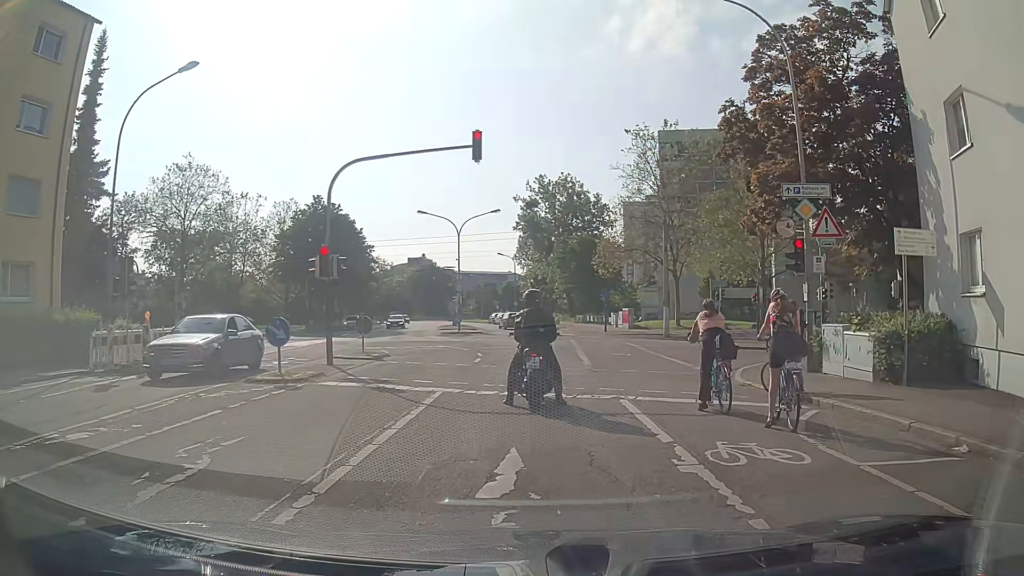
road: residential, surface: asphalt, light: Day
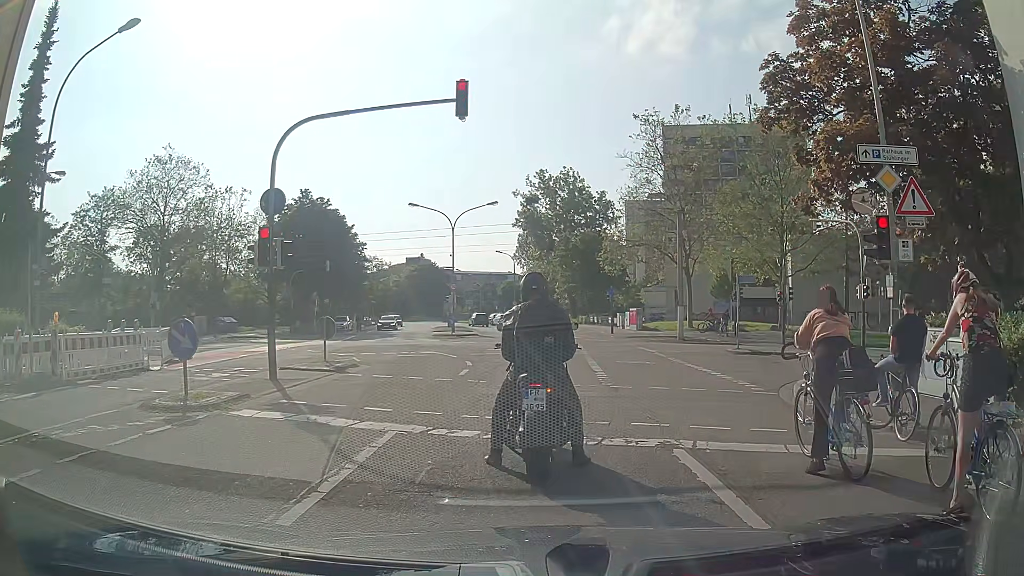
(0.0, +3.9) m; +1°
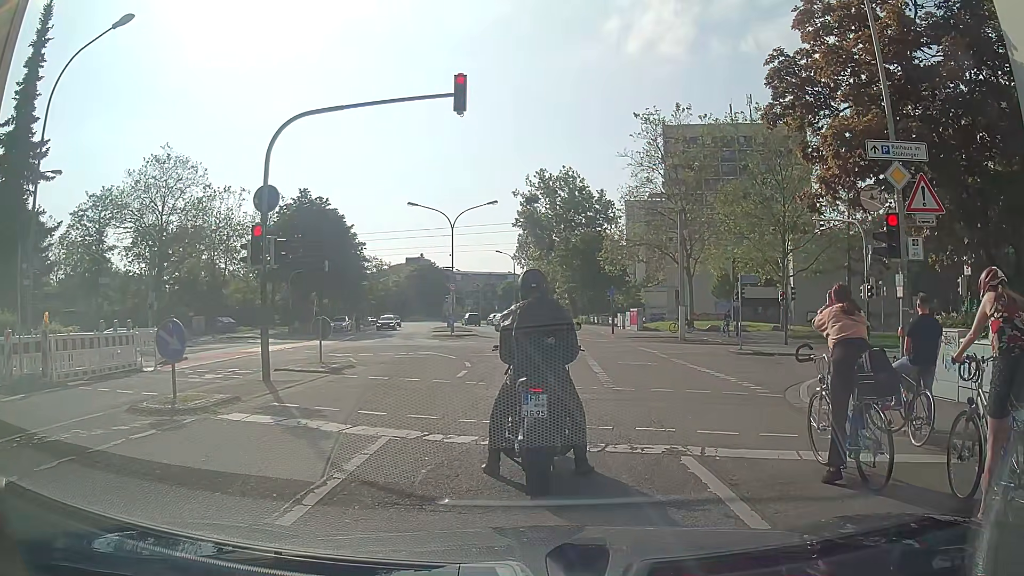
(0.0, +0.3) m; 0°
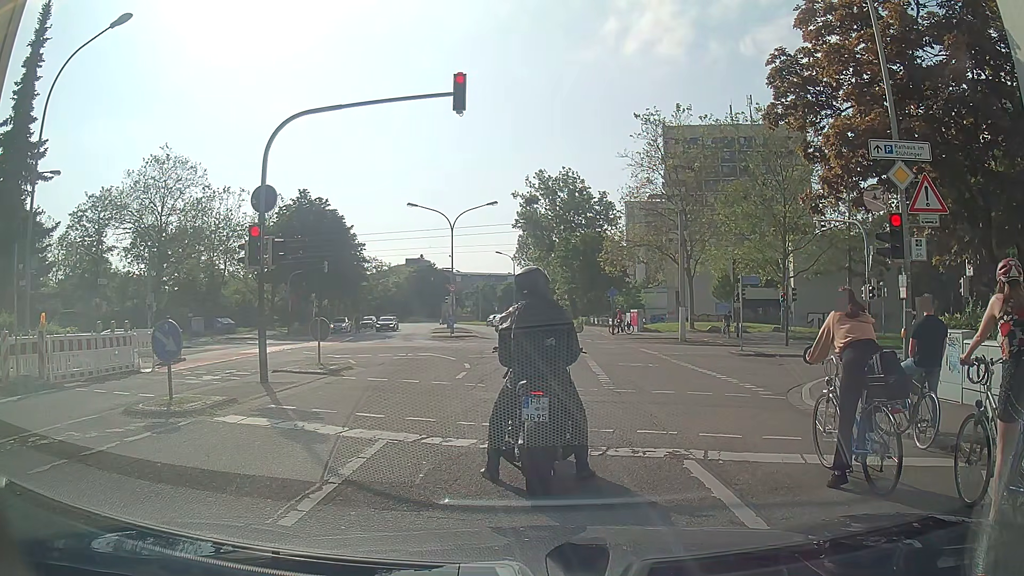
(0.0, +0.2) m; 0°
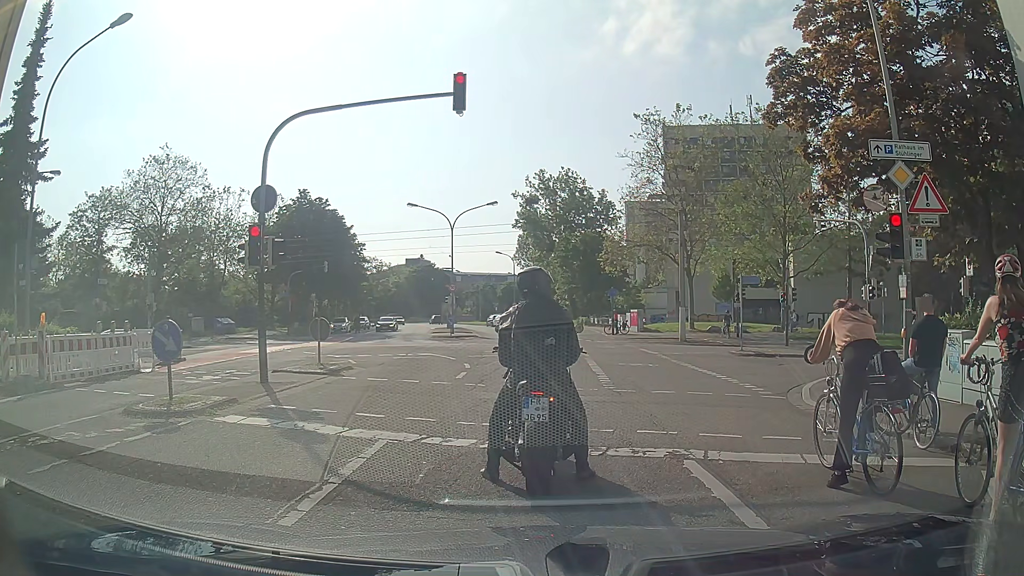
(0.0, 0.0) m; 0°
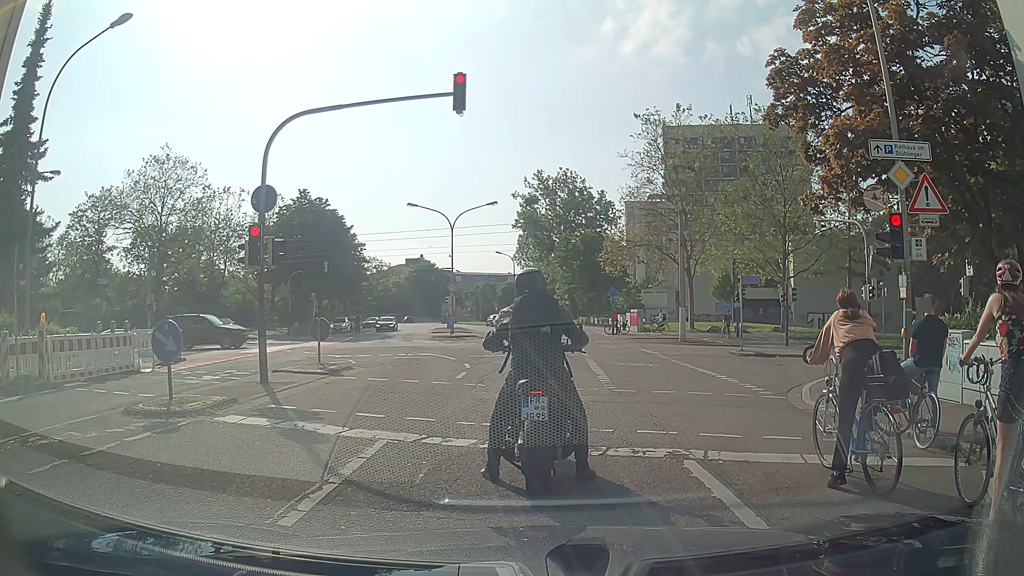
(0.0, 0.0) m; 0°
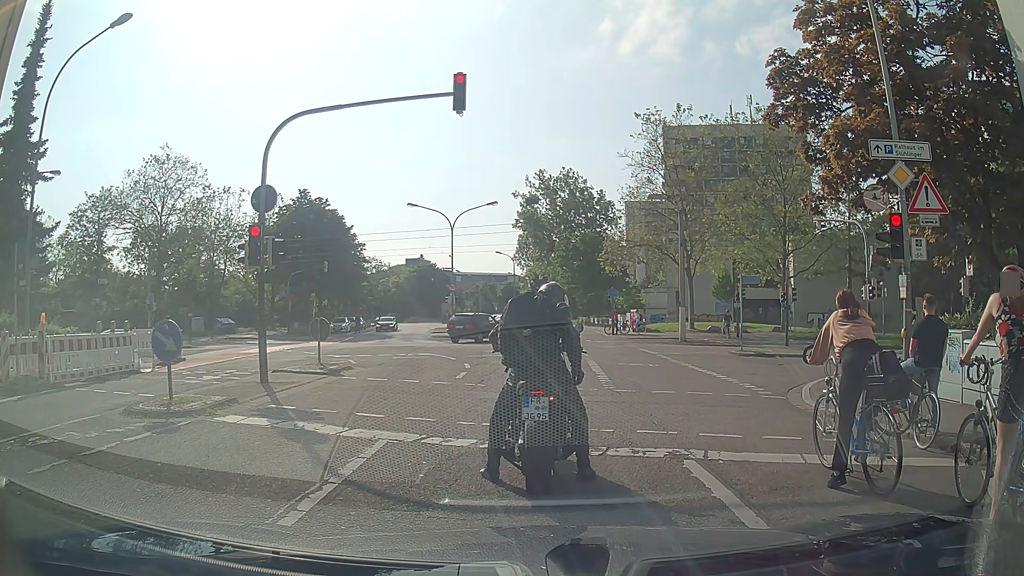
(0.0, 0.0) m; 0°
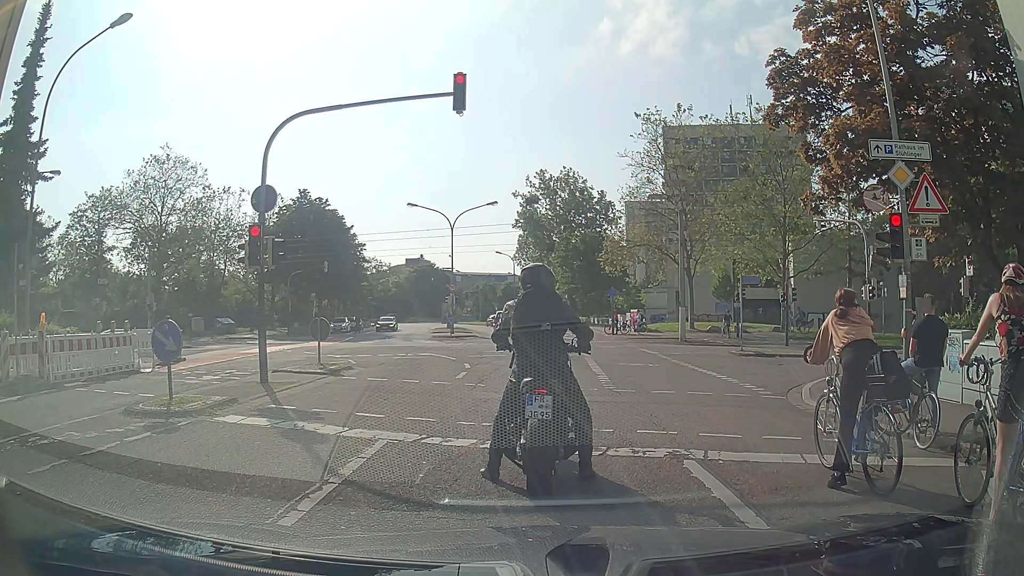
(0.0, 0.0) m; 0°
